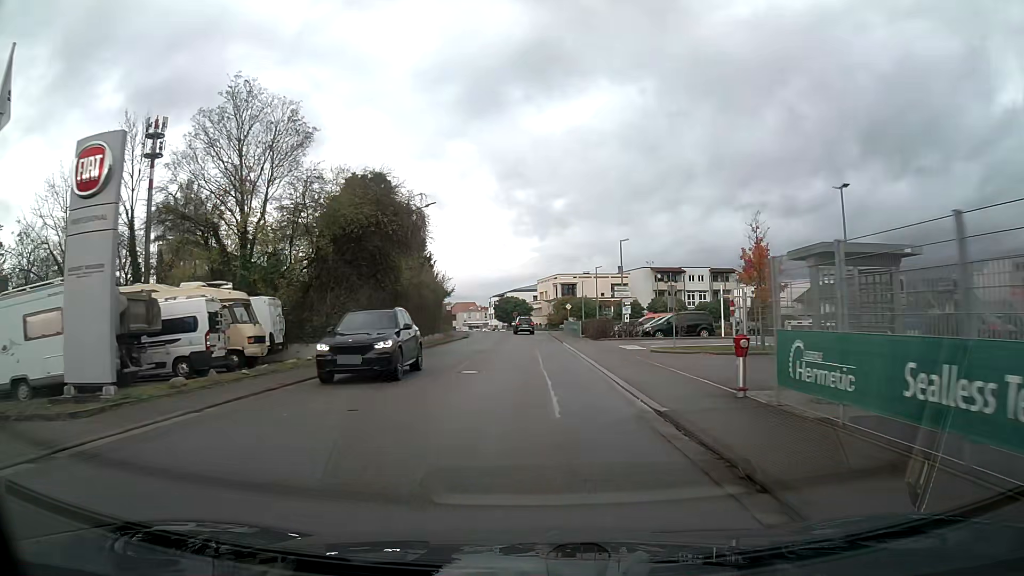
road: tertiary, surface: asphalt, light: Day
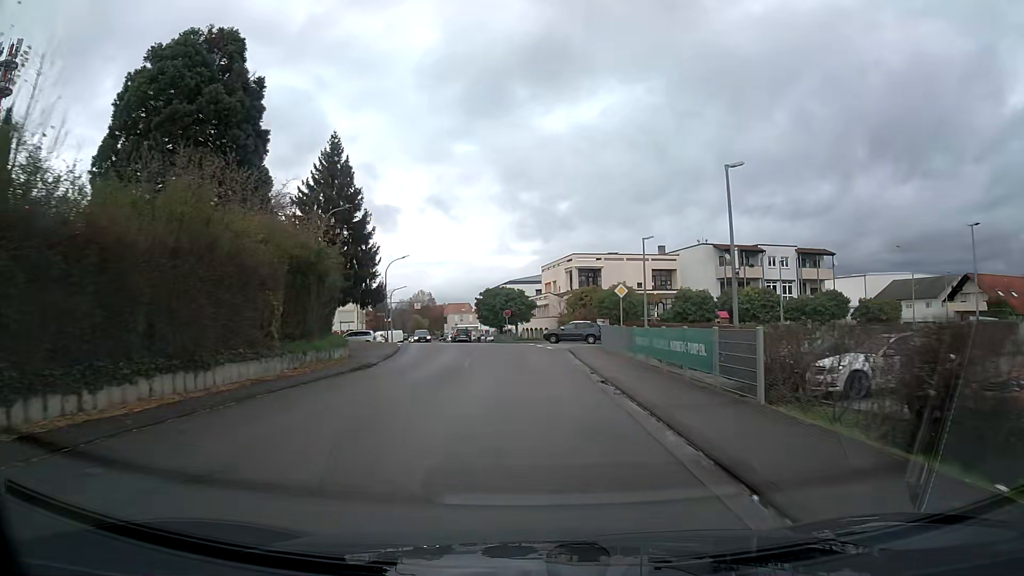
(0.0, +36.6) m; 0°
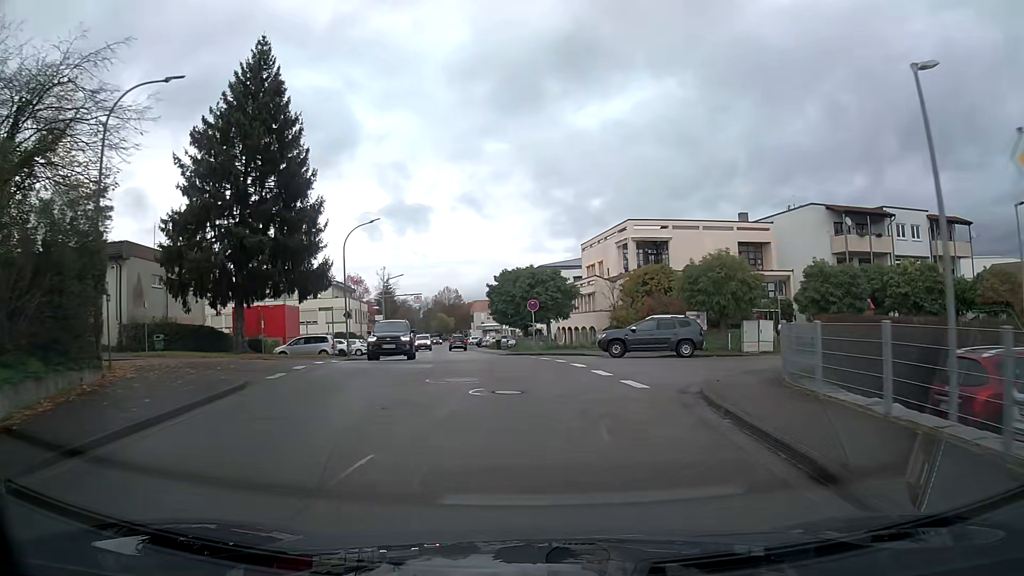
(-0.5, +22.2) m; -4°
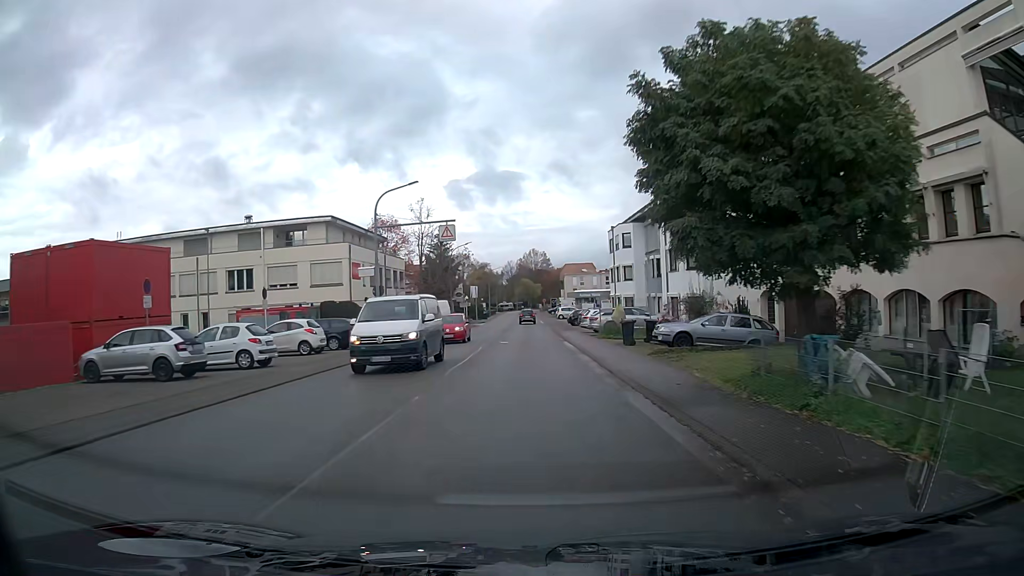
(-2.9, +36.6) m; -7°
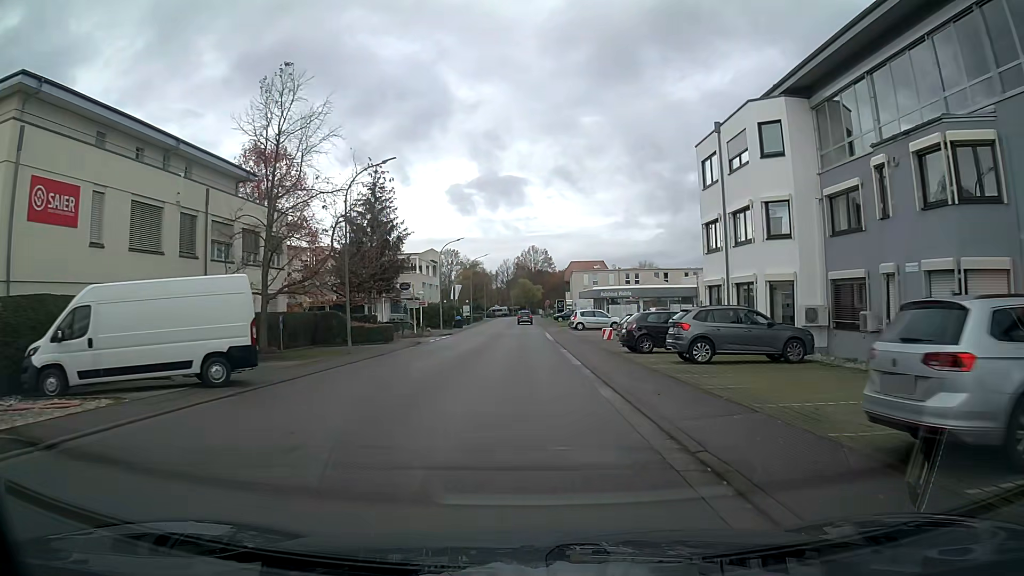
(+0.1, +36.3) m; 0°
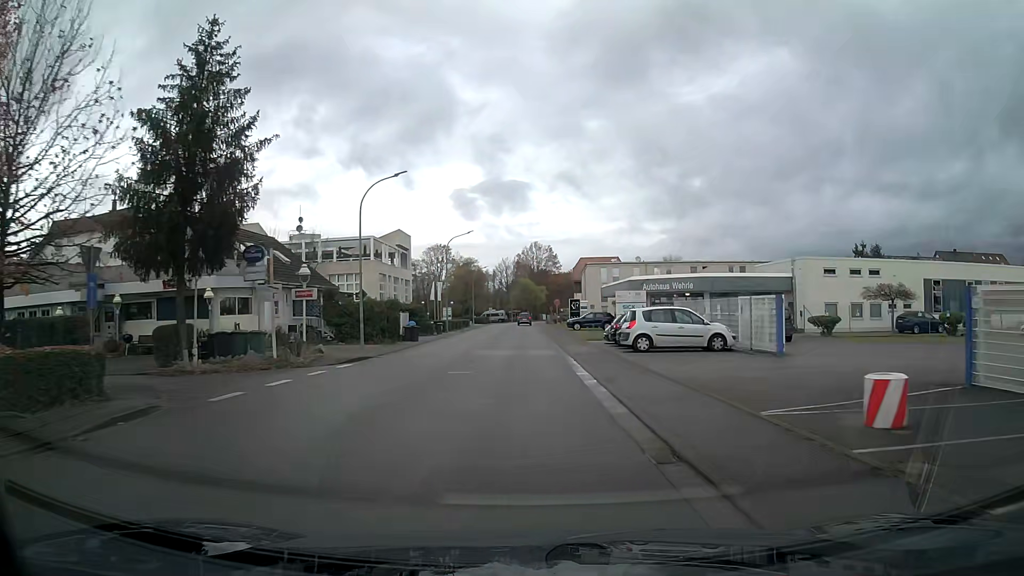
(0.0, +28.4) m; 0°
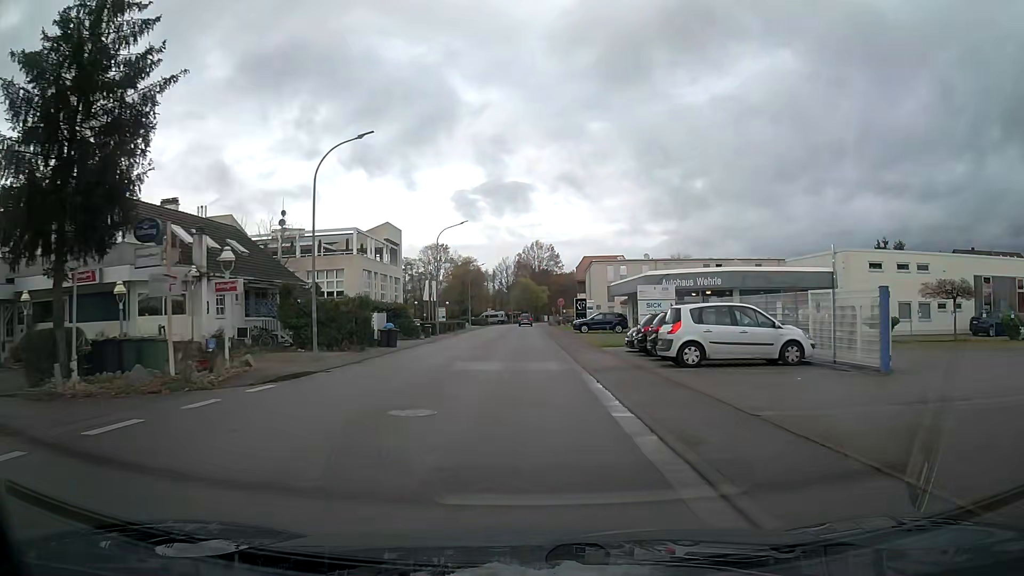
(0.0, +7.0) m; 0°
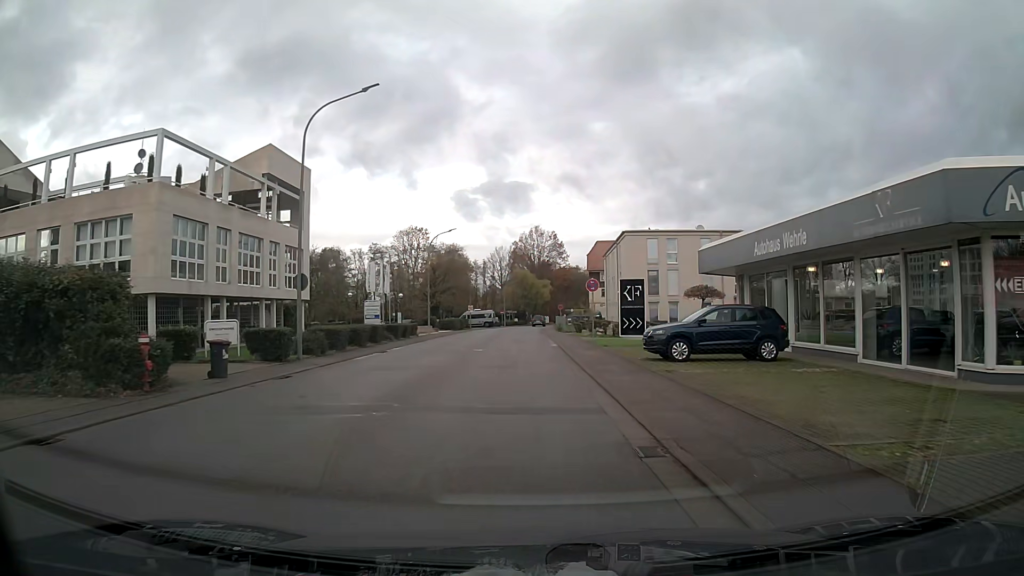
(0.0, +33.3) m; 0°
